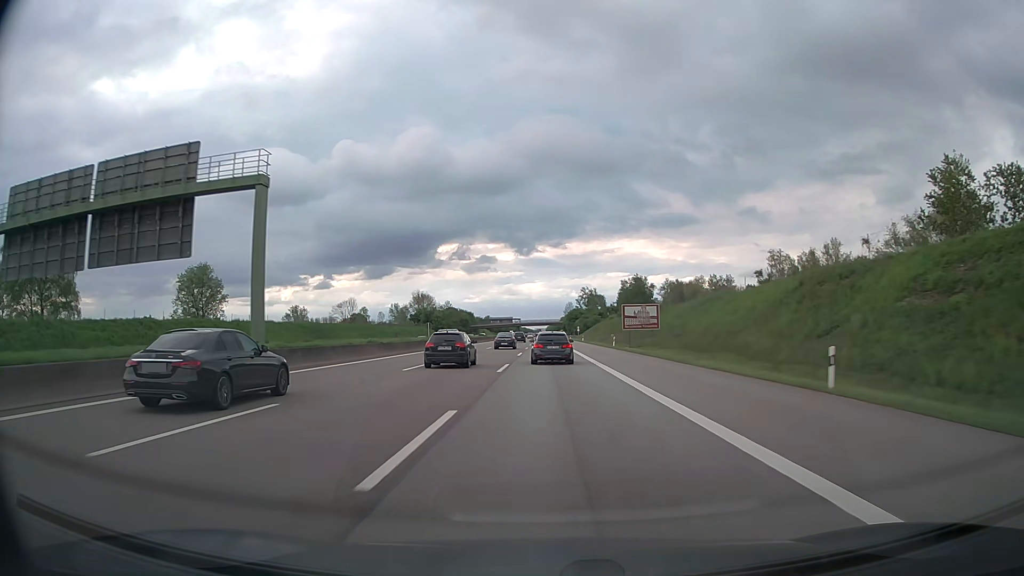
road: motorway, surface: asphalt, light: Day
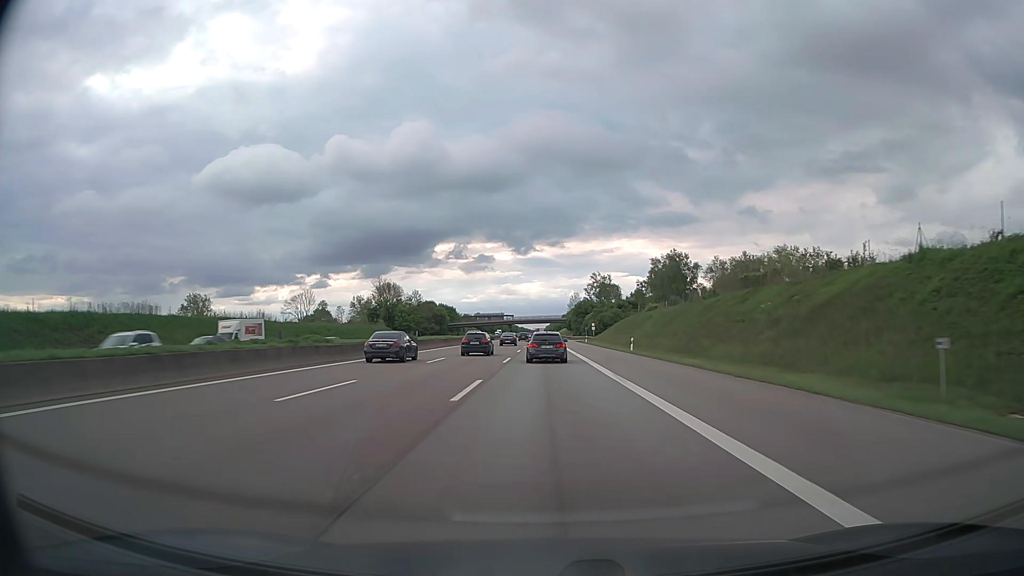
(0.0, +65.7) m; 0°
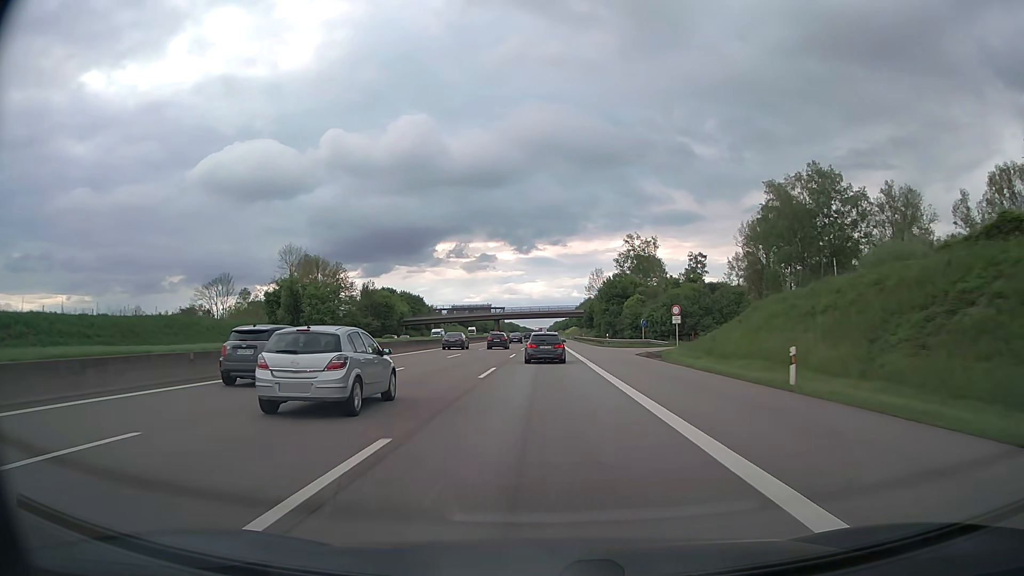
(0.0, +82.7) m; 0°
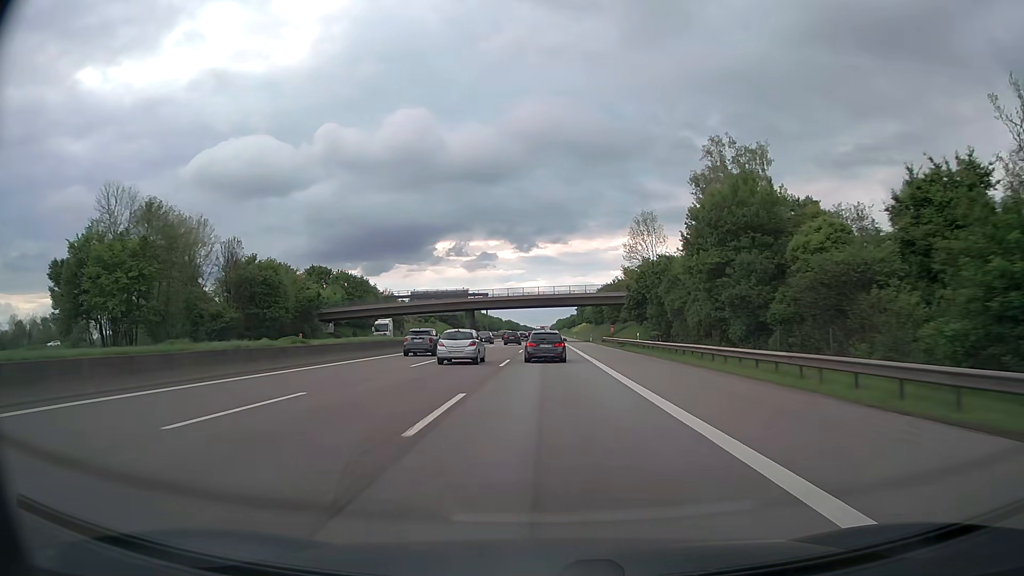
(0.0, +65.6) m; 0°
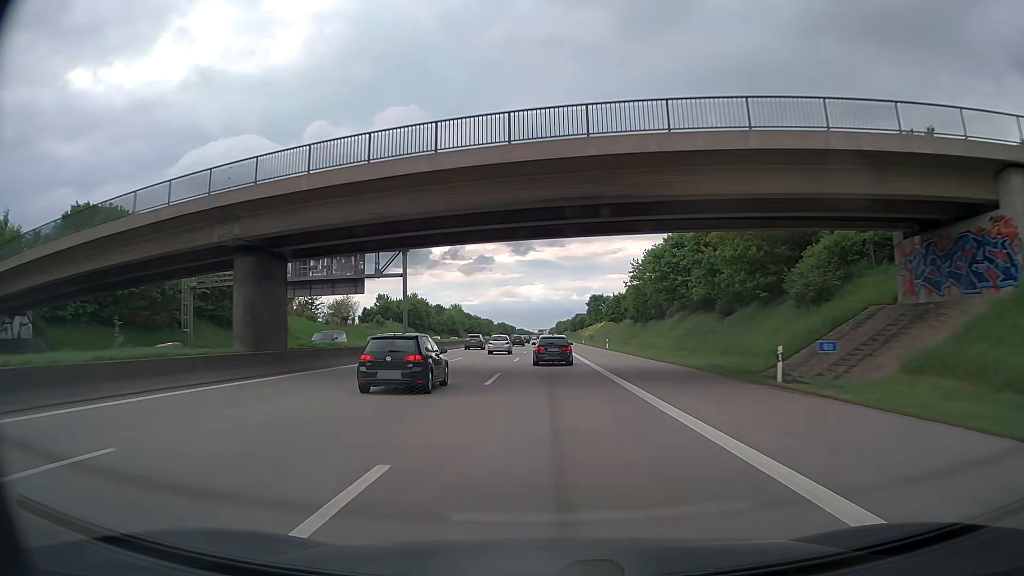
(0.0, +79.6) m; 0°
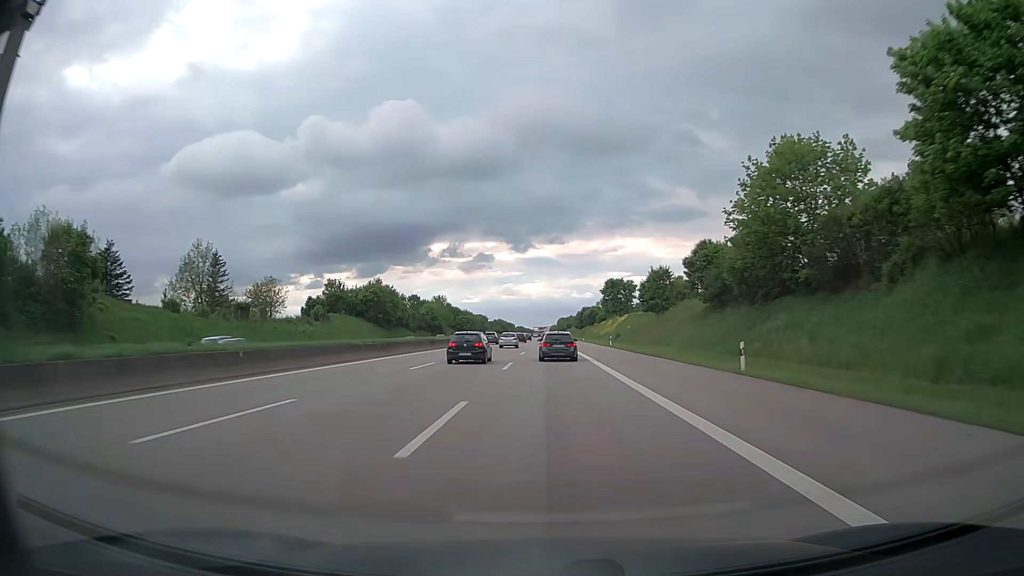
(-0.1, +47.8) m; 0°
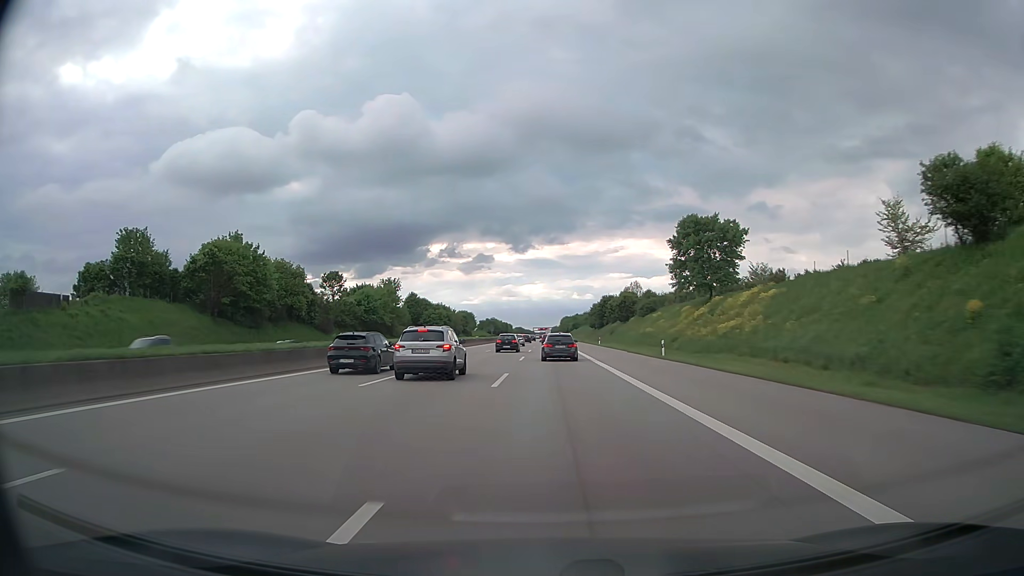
(-0.2, +80.0) m; 0°
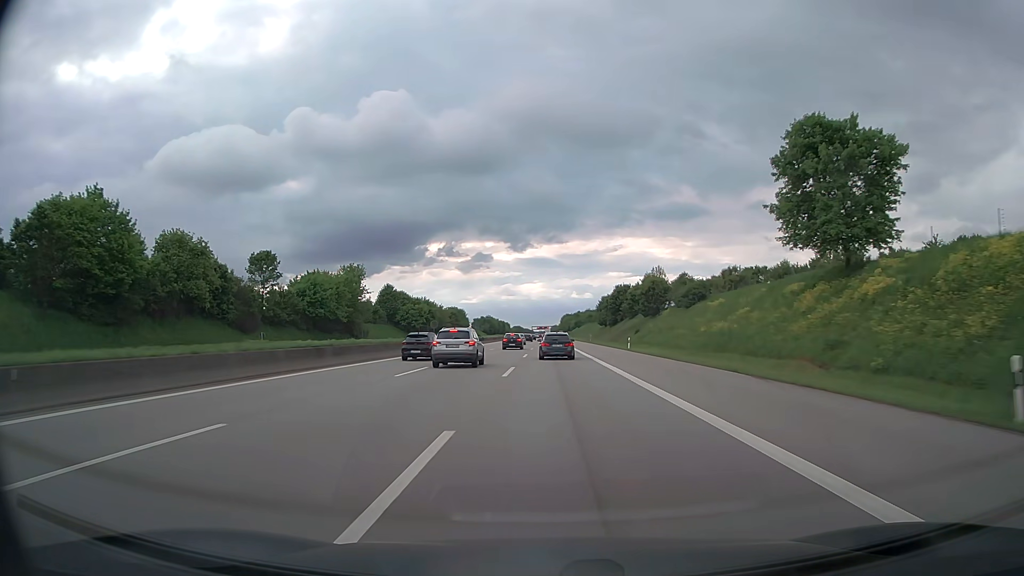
(0.0, +32.1) m; 0°
(0, +10) (0, +20) (0, +30) (0, +40) (0, +50) (0, +60) (0, +70) (0, +80) (0, +90) (0, +100) m
